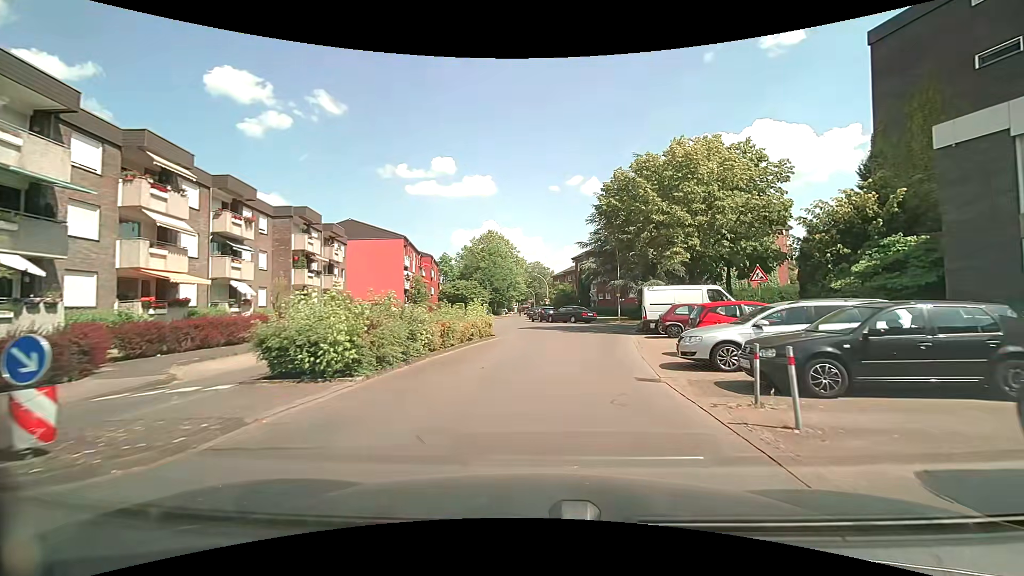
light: Day
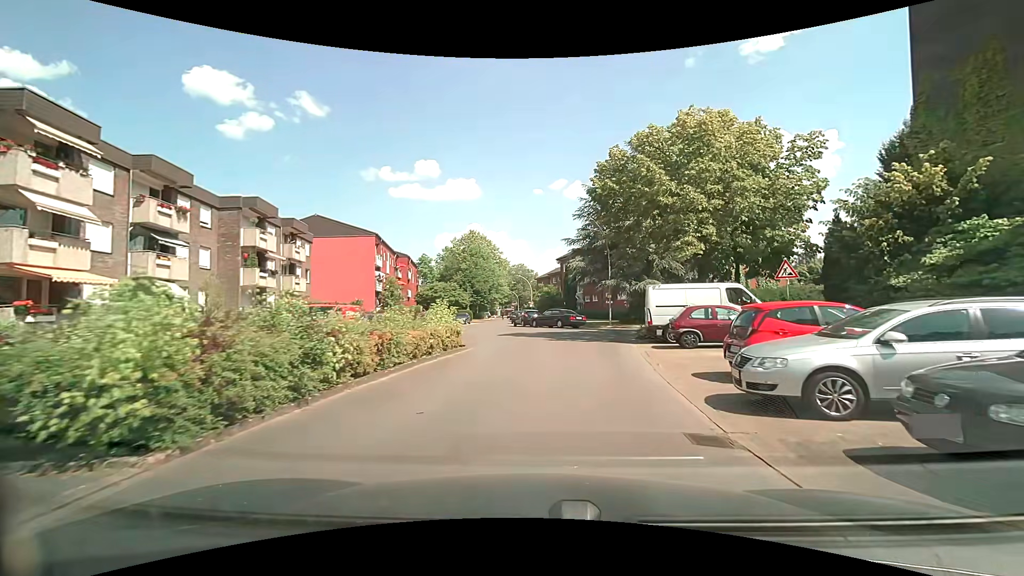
(+0.1, +4.4) m; +2°
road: residential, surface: paved
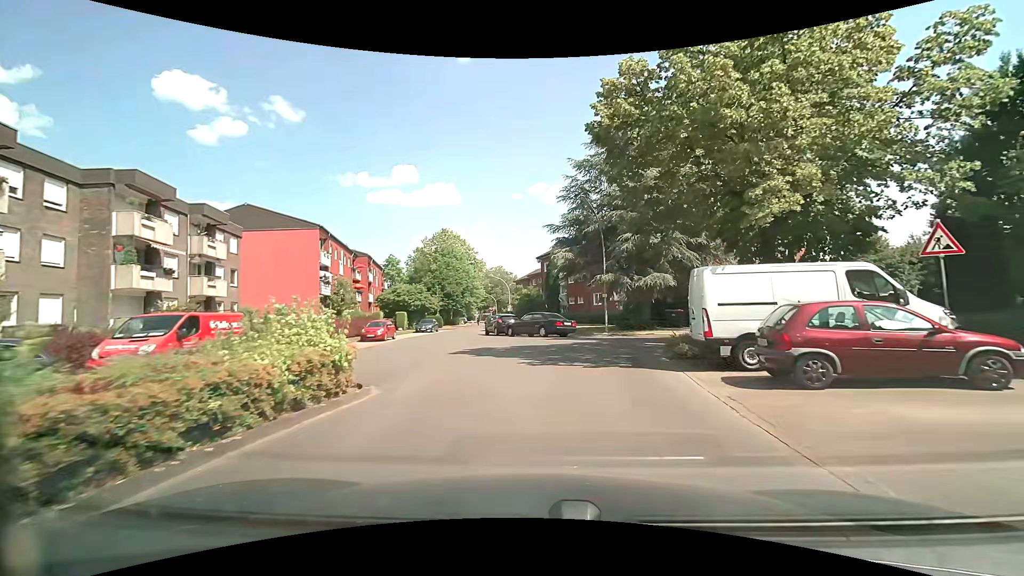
(+0.2, +8.5) m; +2°
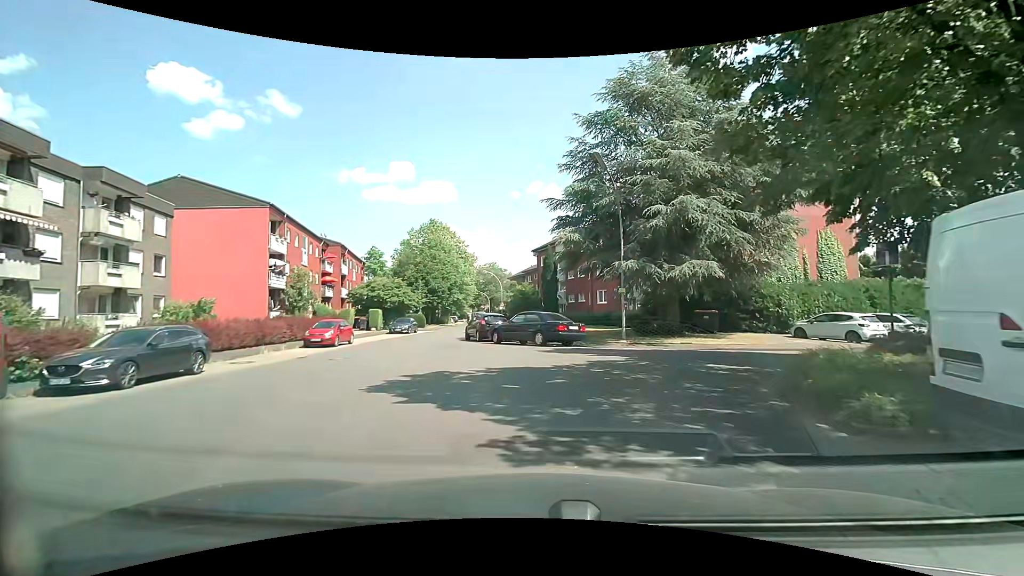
(+0.1, +7.6) m; +1°
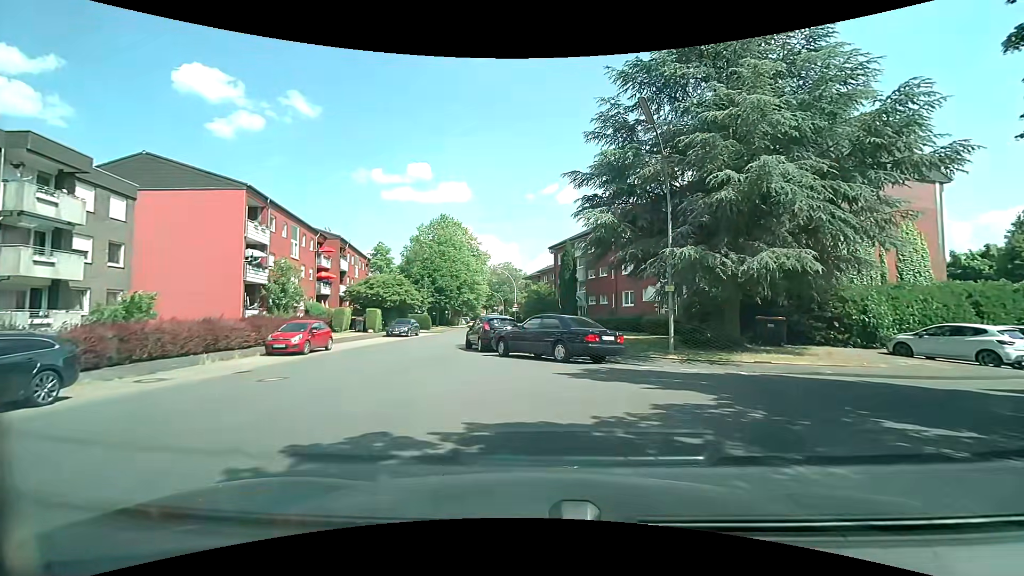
(-0.1, +5.3) m; -1°
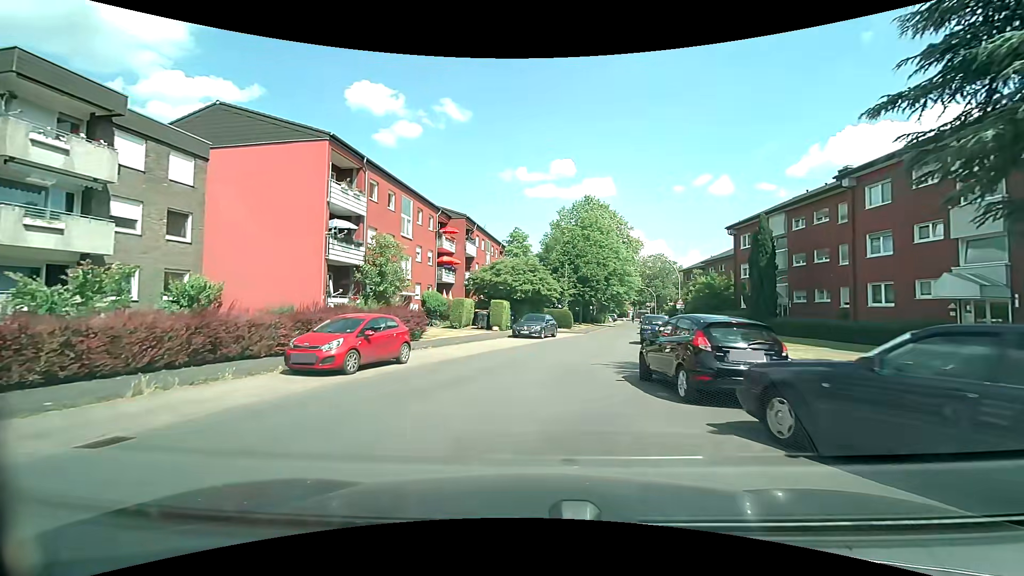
(-1.7, +11.3) m; -17°
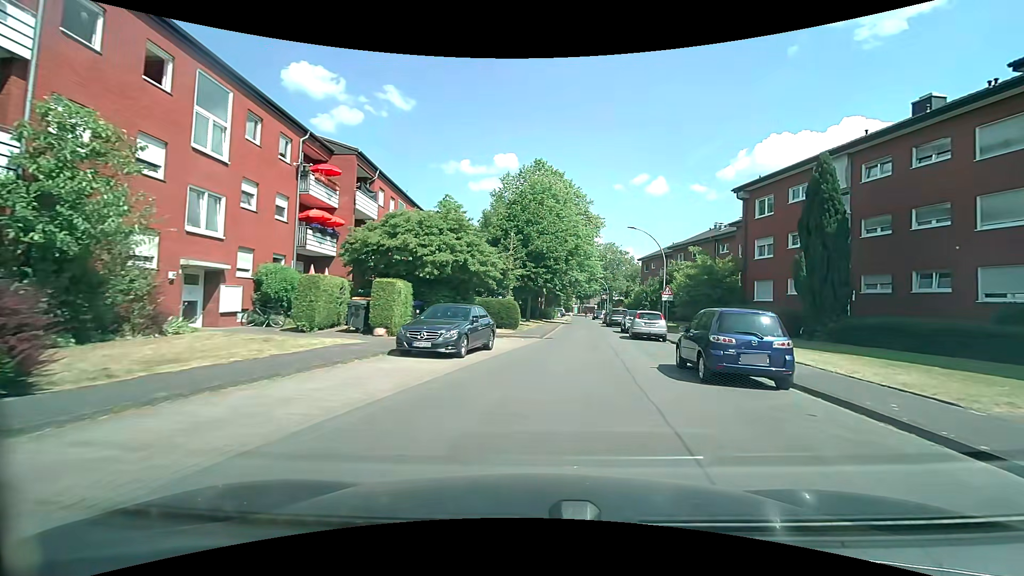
(+0.6, +16.1) m; +8°
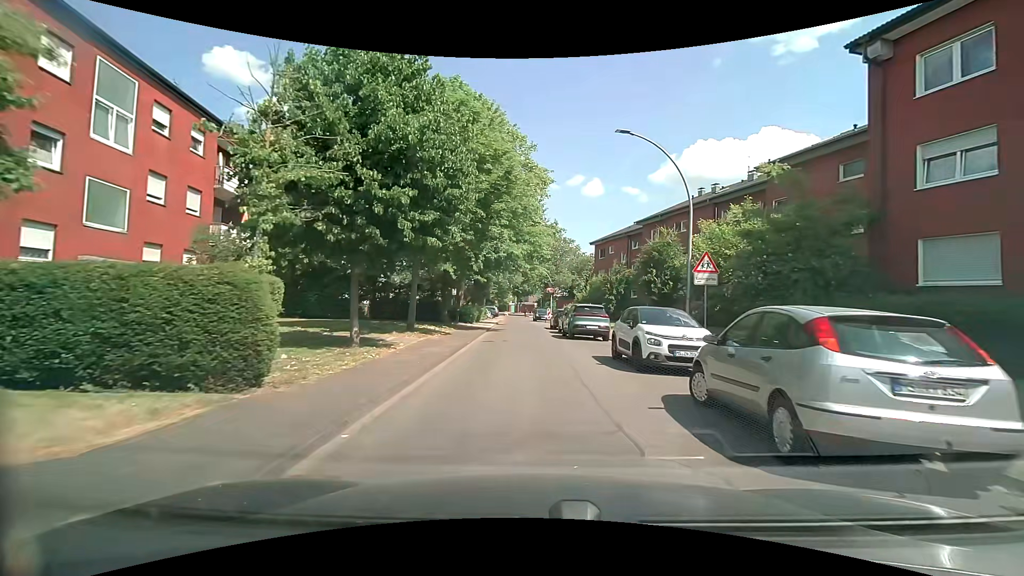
(+1.6, +21.0) m; +7°
(0, +10) (0, +20) (-1, +30) (-1, +40) (-2, +50) (-2, +60) (-2, +70) (-2, +80) (-2, +90) (-3, +100) m
